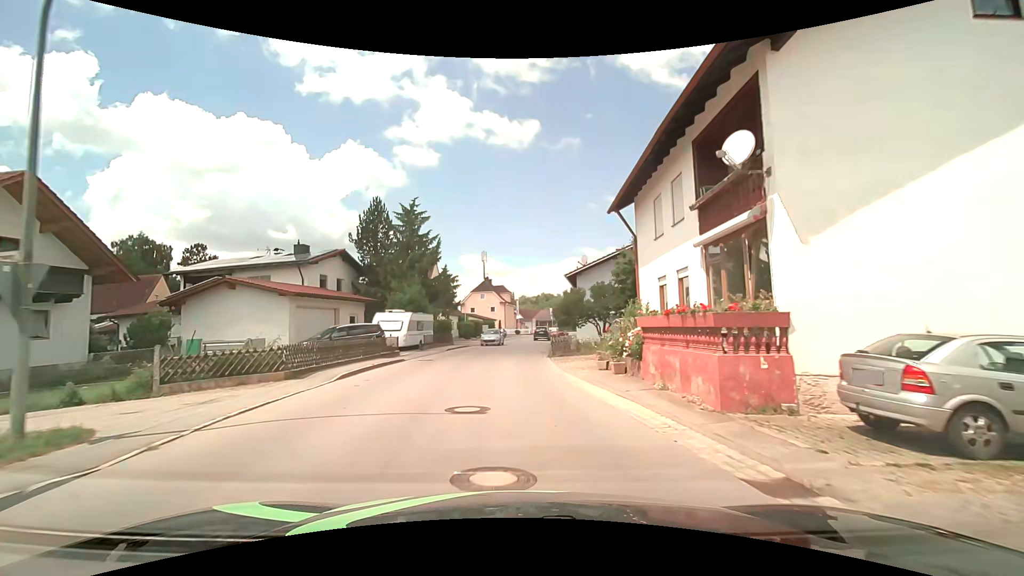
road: secondary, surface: asphalt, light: Day
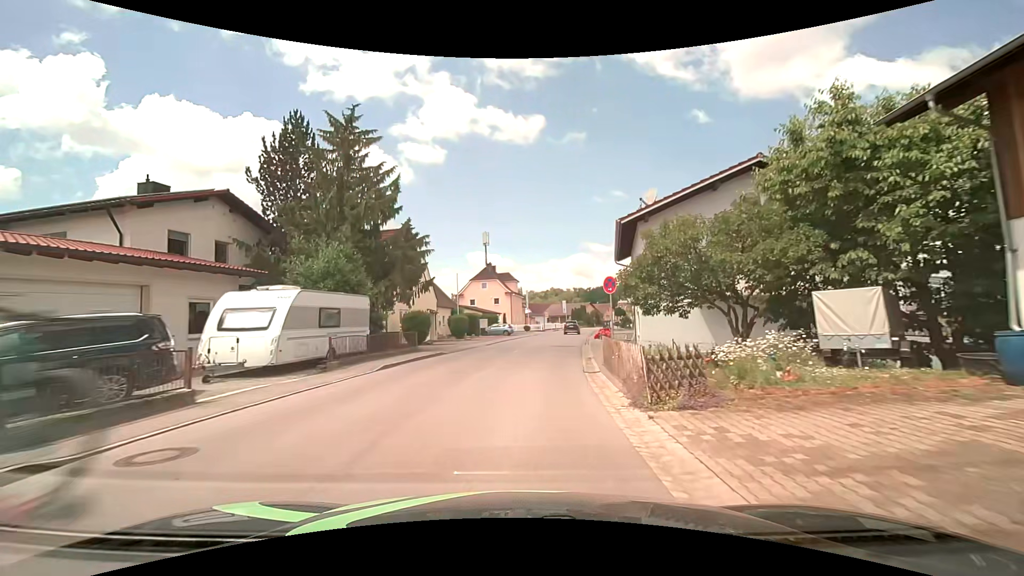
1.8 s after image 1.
(-0.2, +18.0) m; -1°
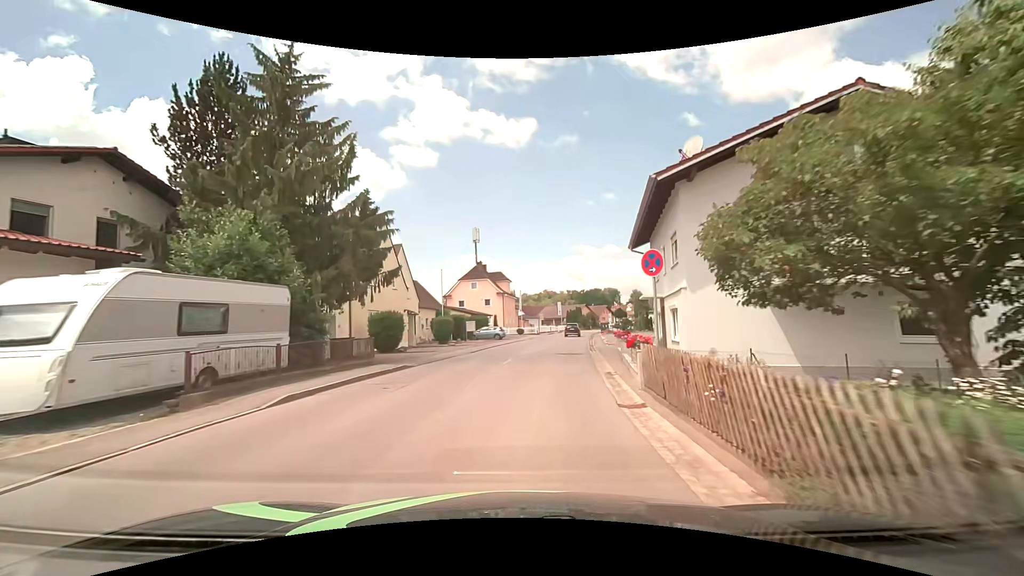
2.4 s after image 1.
(0.0, +6.3) m; 0°
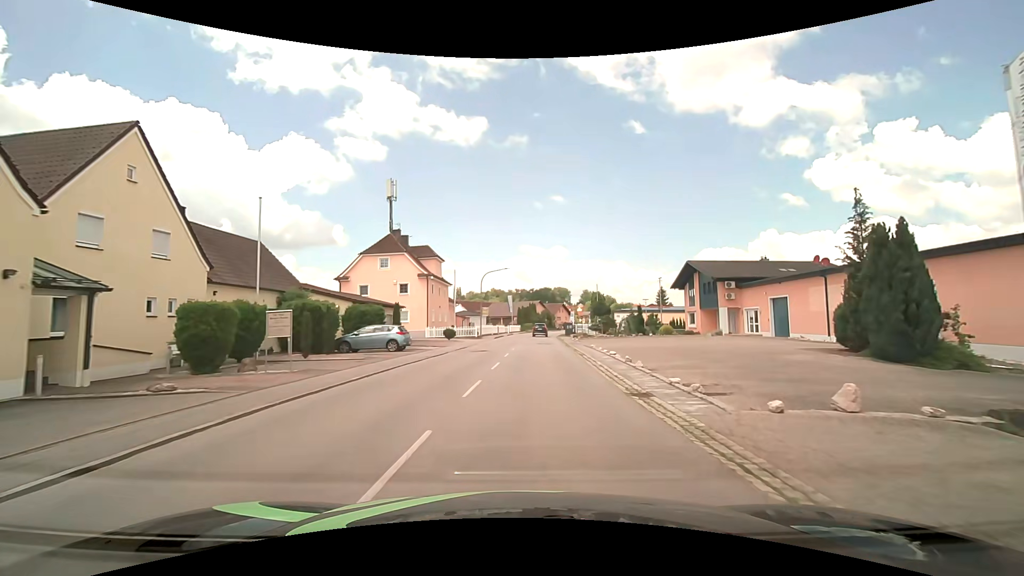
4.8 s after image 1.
(+1.7, +26.4) m; +7°
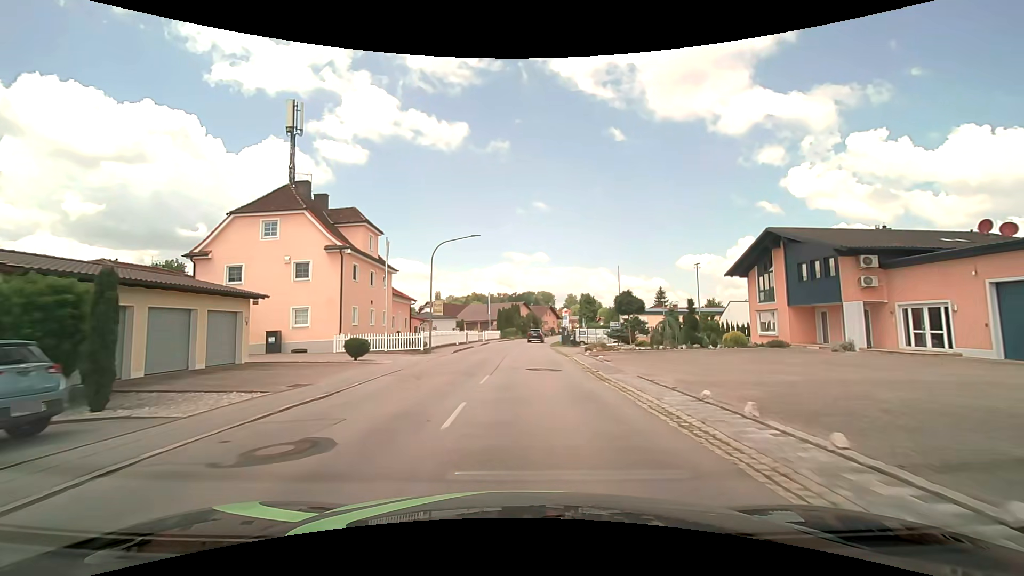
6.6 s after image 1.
(+0.4, +20.7) m; +2°
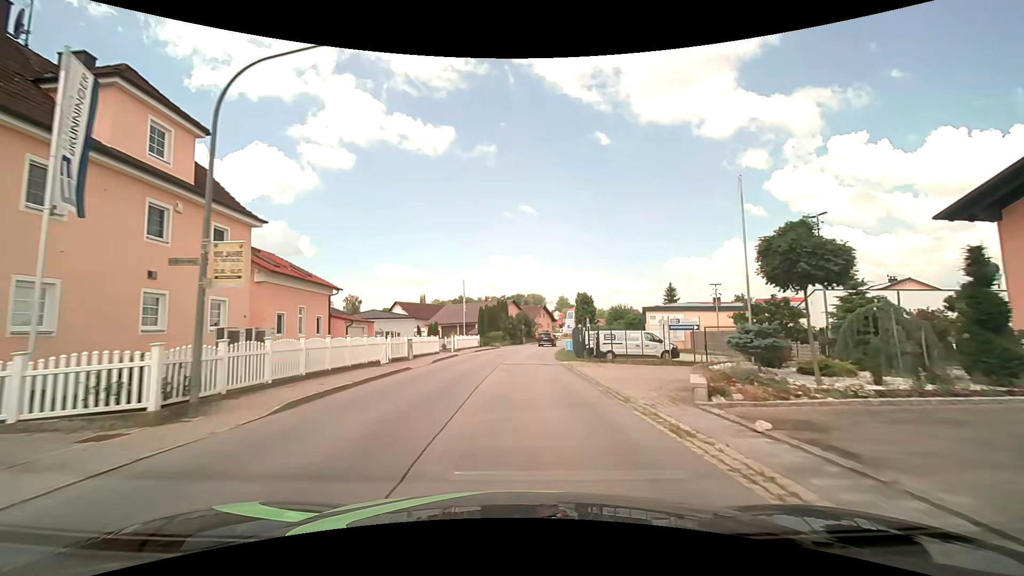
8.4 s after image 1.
(+0.3, +21.2) m; +1°
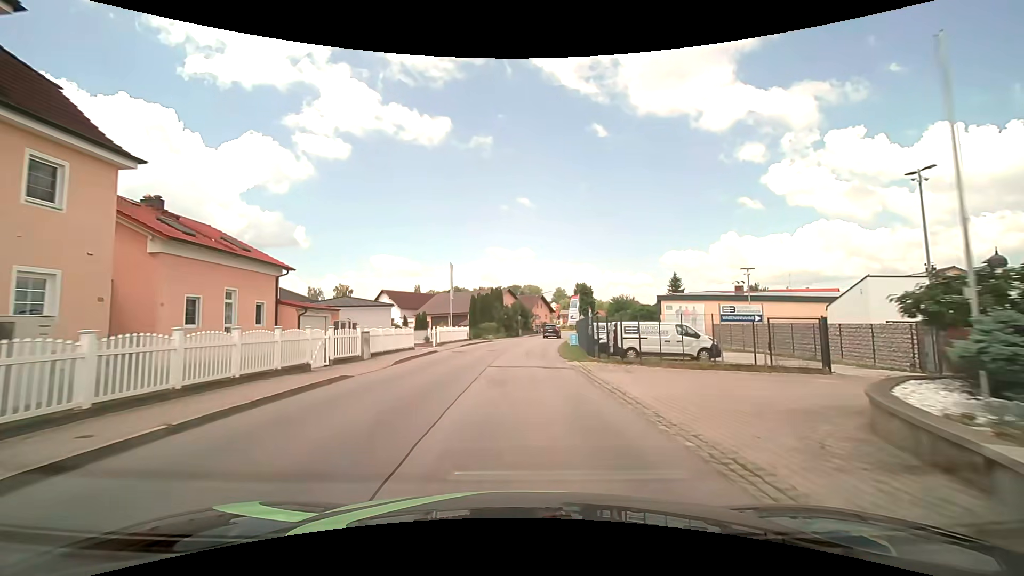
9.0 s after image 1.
(0.0, +7.1) m; 0°
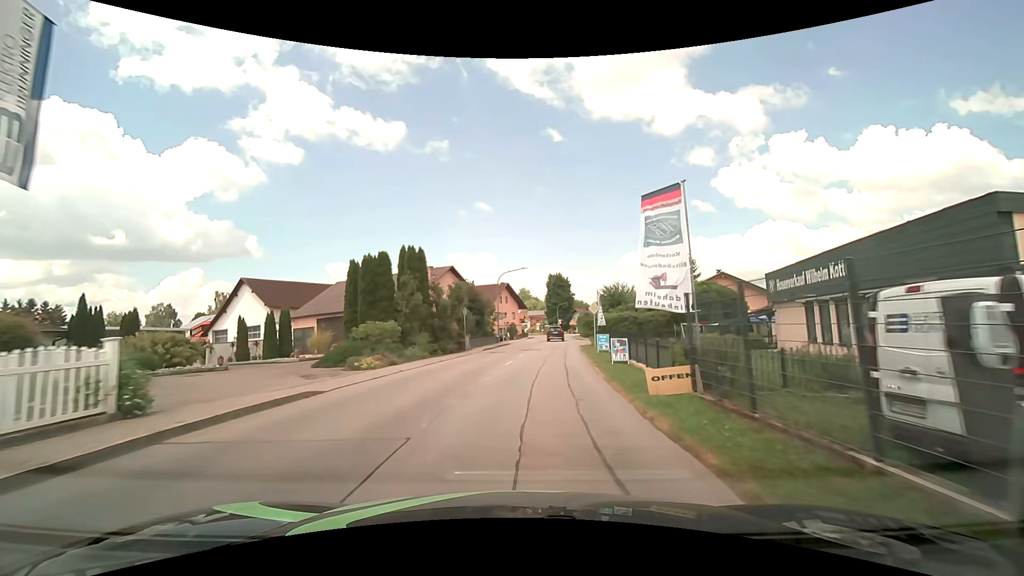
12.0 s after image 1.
(+1.2, +36.1) m; +4°
(0, +10) (+1, +20) (+2, +30) (+3, +40) (+4, +50) (+5, +60) (+6, +70) (+7, +80) (+8, +90) (+10, +99) m
